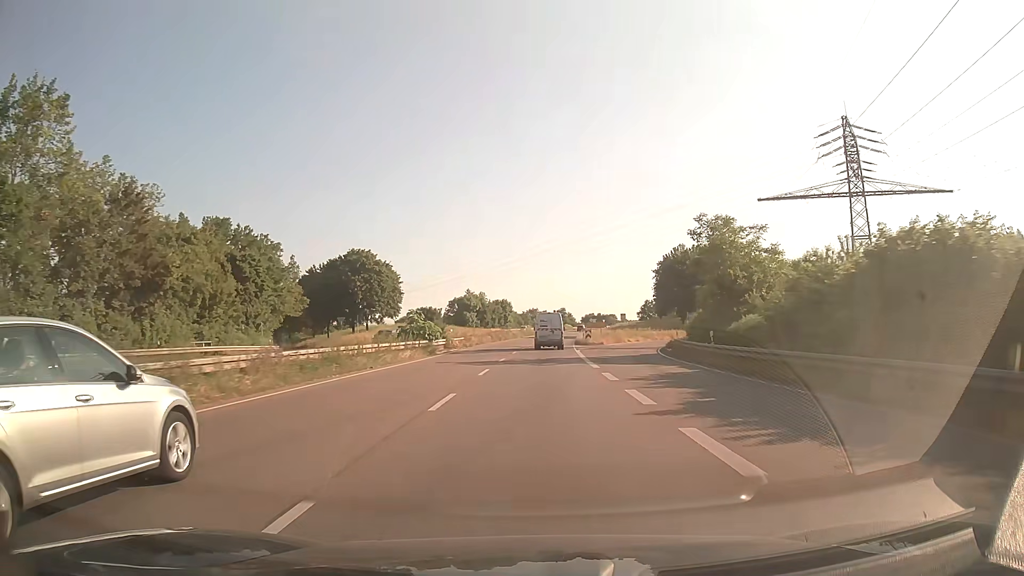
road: trunk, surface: asphalt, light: Day
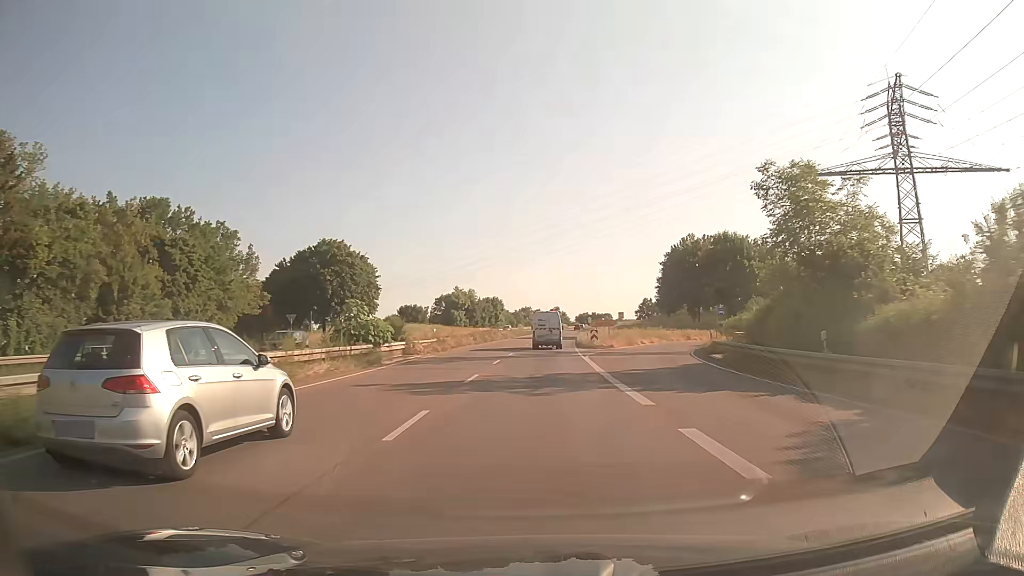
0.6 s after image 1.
(0.0, +12.2) m; 0°
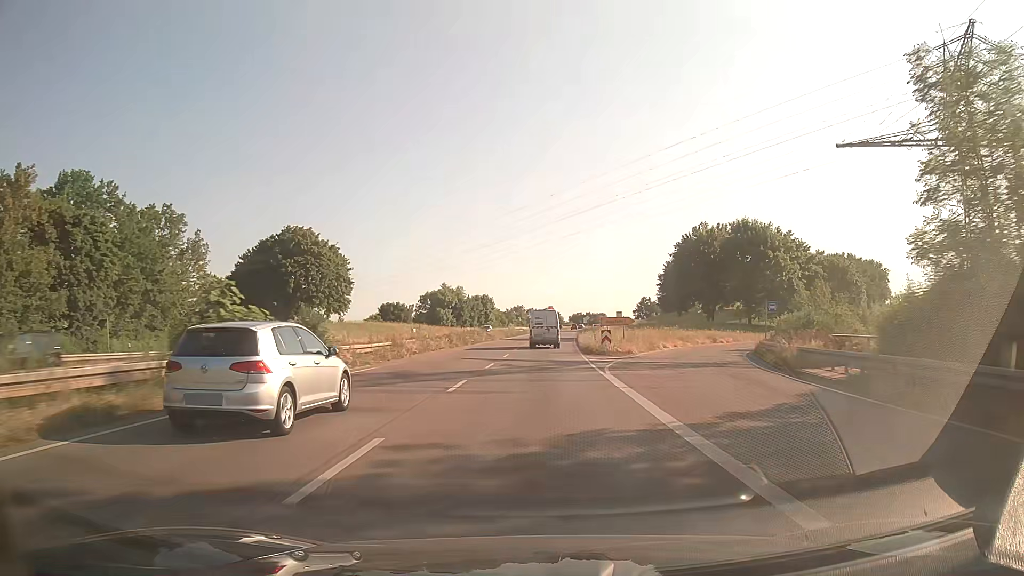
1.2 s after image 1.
(0.0, +12.2) m; +1°
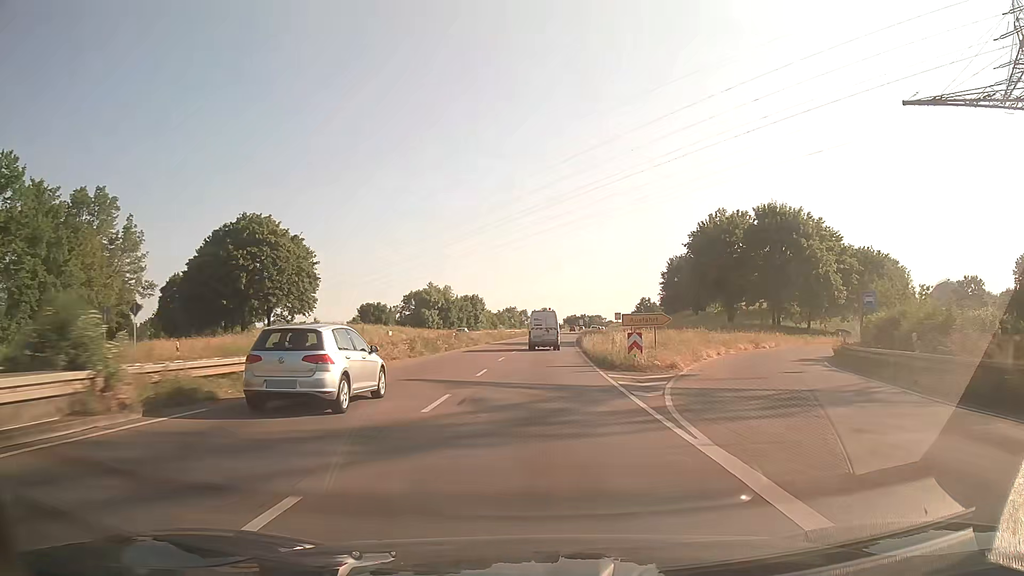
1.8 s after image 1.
(+0.1, +12.2) m; 0°
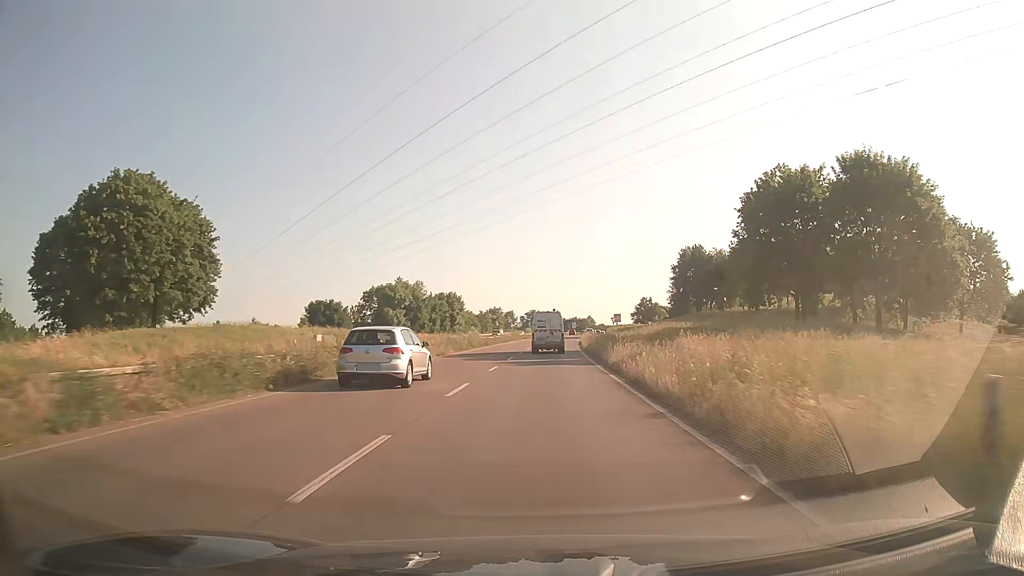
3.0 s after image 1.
(+0.2, +24.4) m; +1°
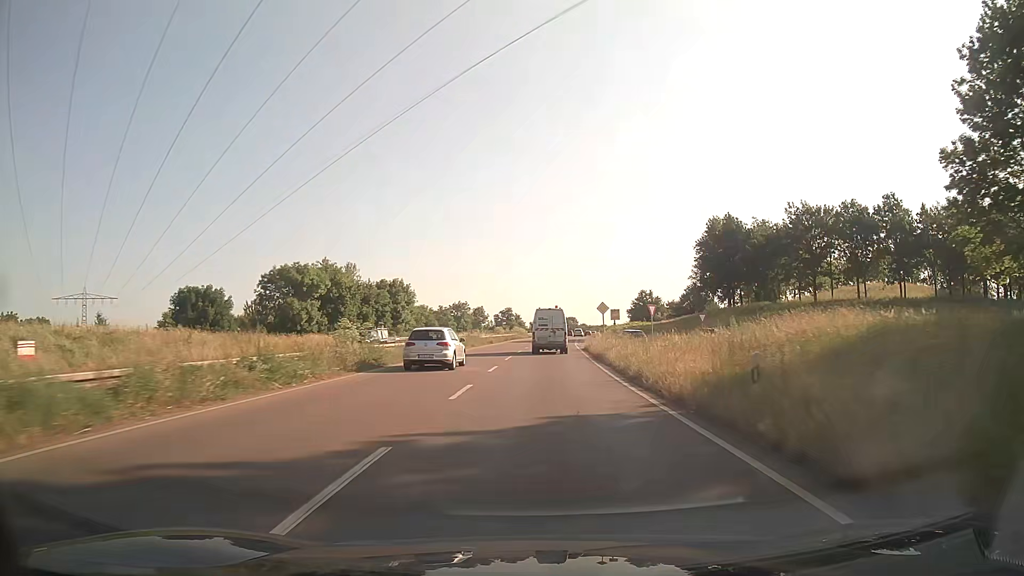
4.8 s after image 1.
(+0.5, +36.6) m; +2°
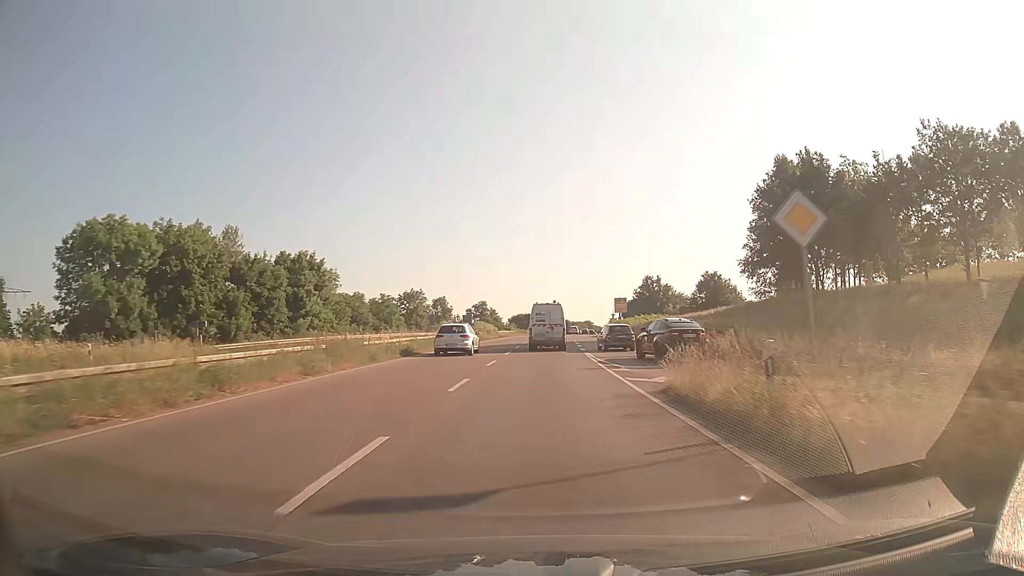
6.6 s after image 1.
(+0.7, +35.1) m; +2°
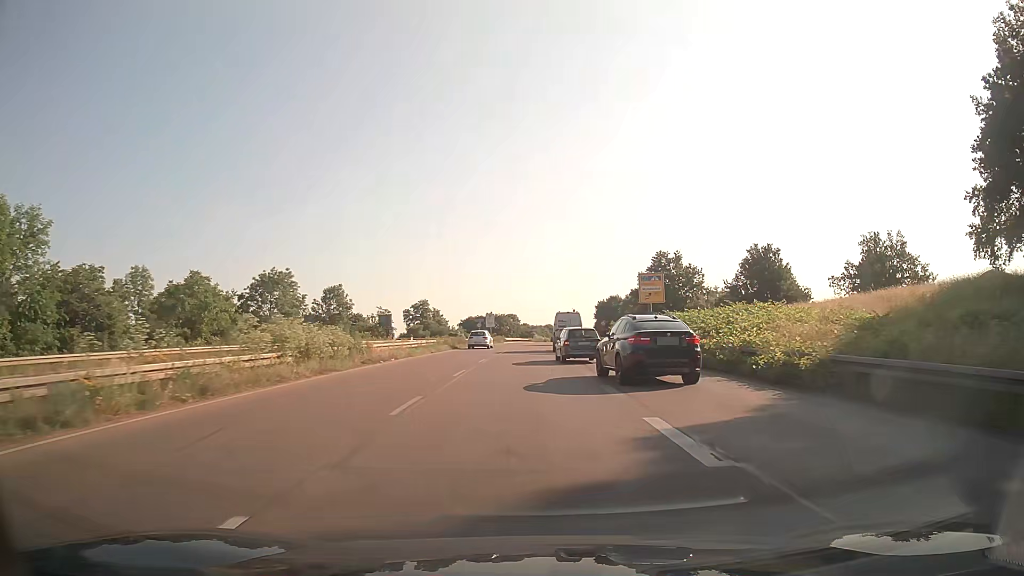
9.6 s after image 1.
(+1.0, +47.6) m; +4°
